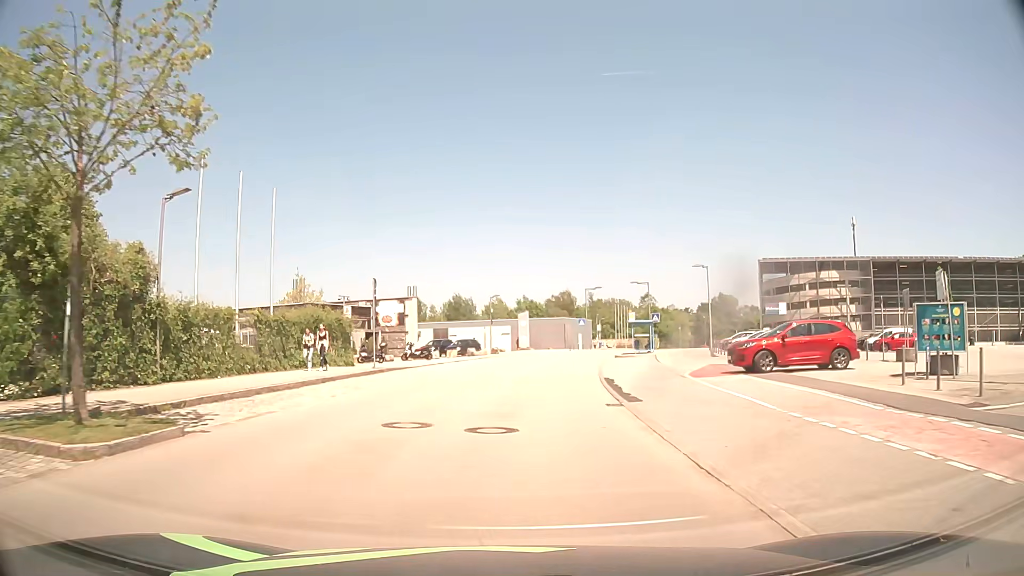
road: residential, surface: asphalt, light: Day
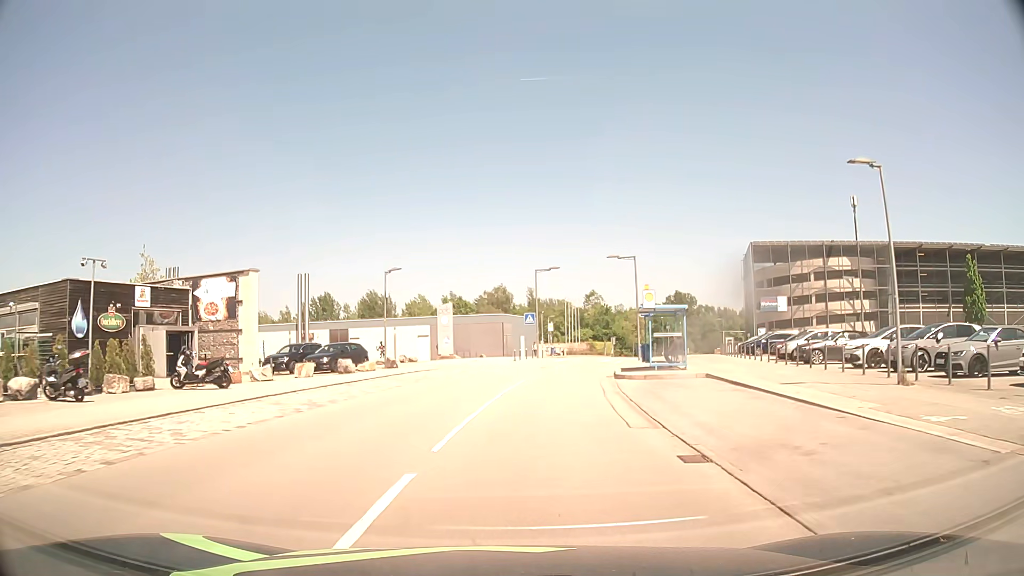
(+1.1, +24.5) m; +6°
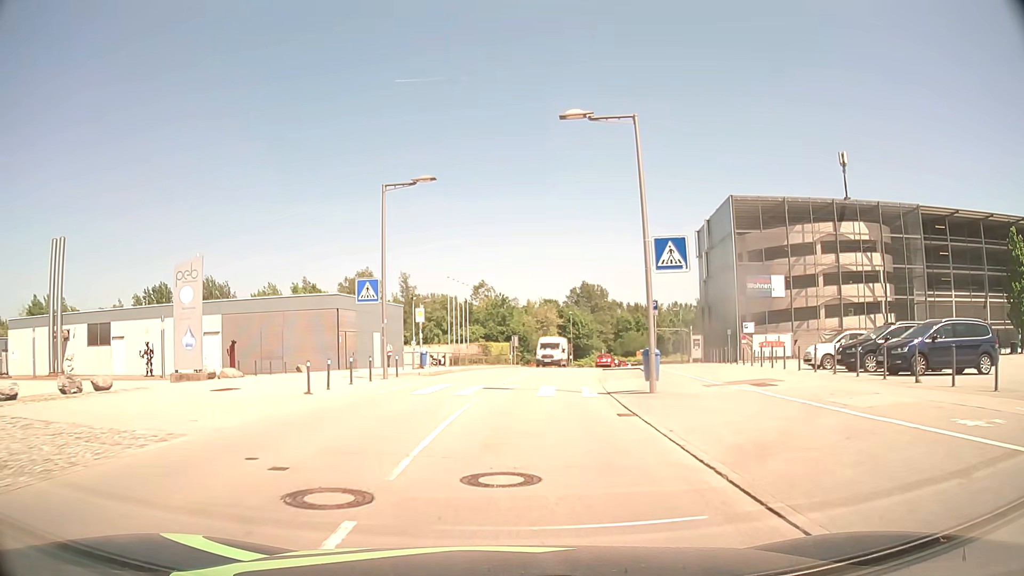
(+2.2, +29.5) m; +10°
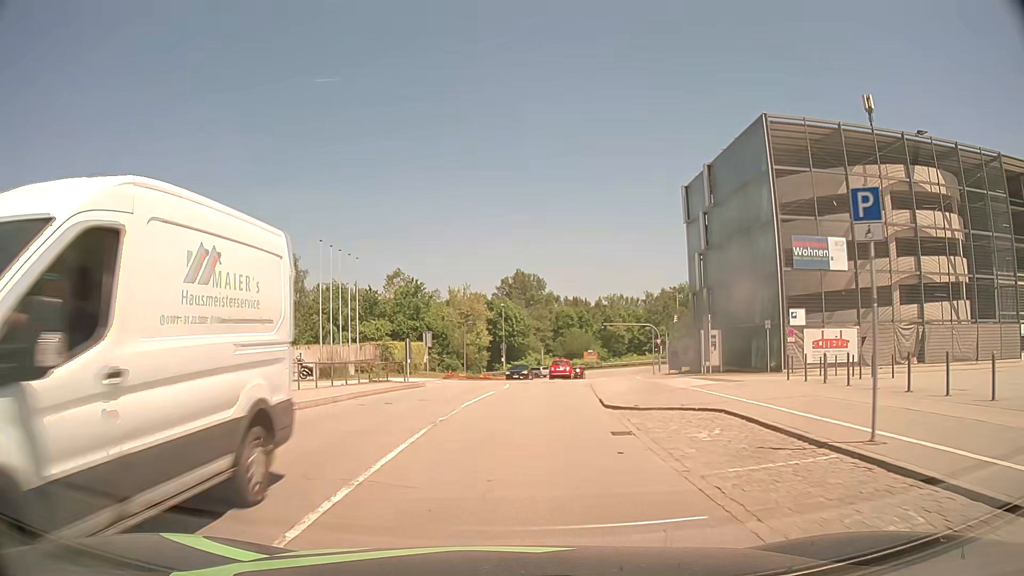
(+1.0, +22.1) m; +6°
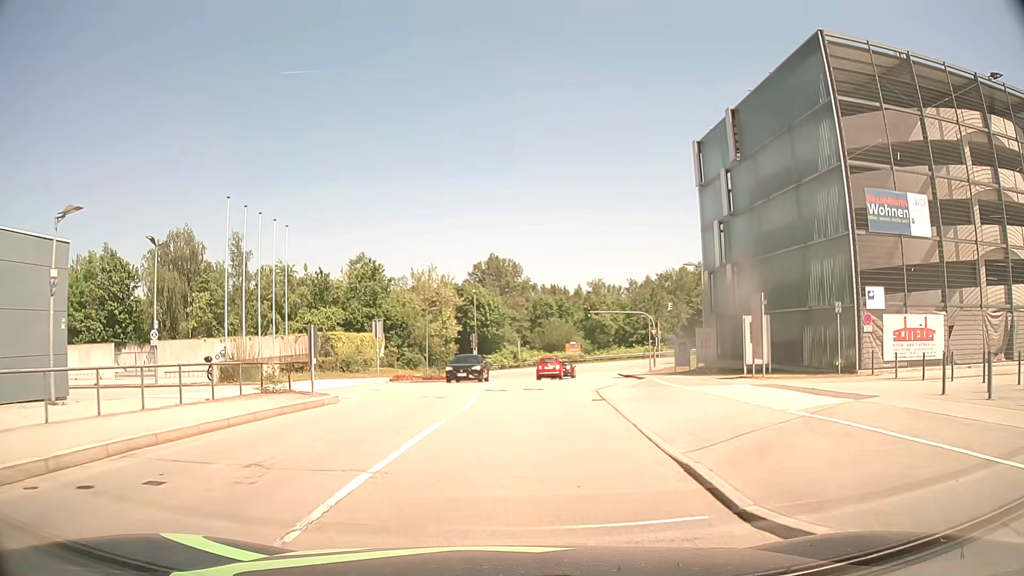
(+0.2, +10.6) m; +2°
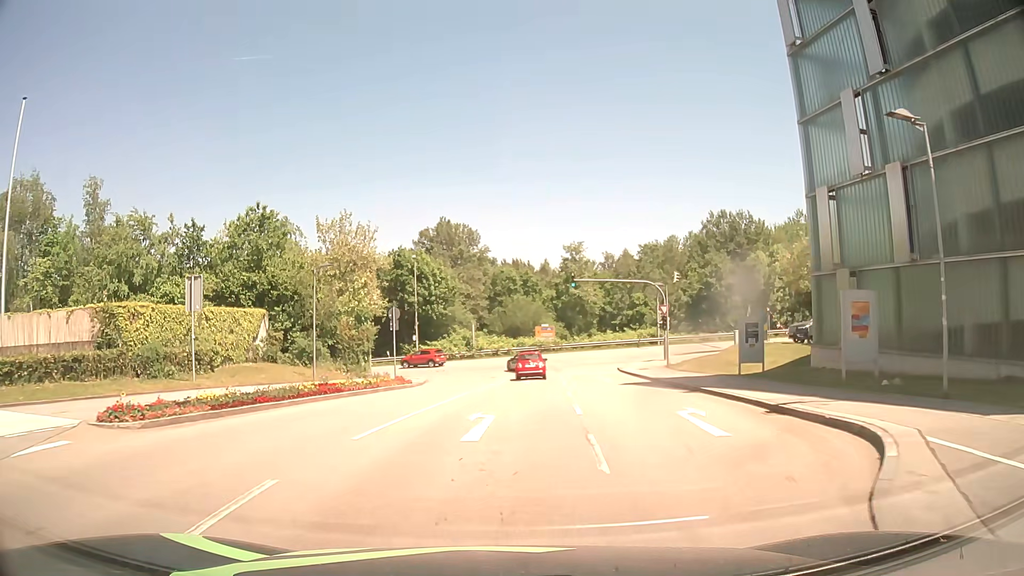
(+0.7, +21.0) m; +4°
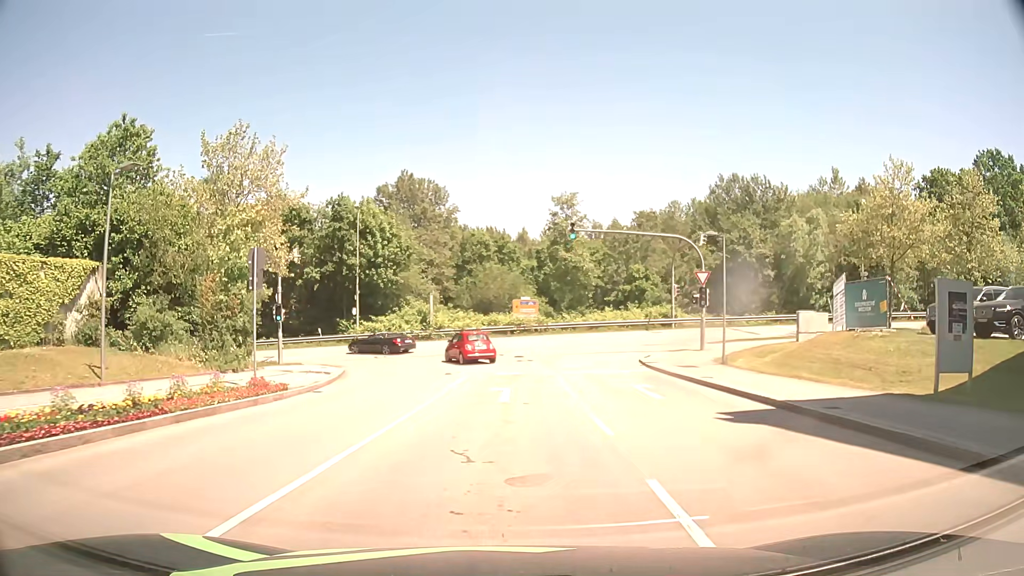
(+0.2, +15.4) m; +3°
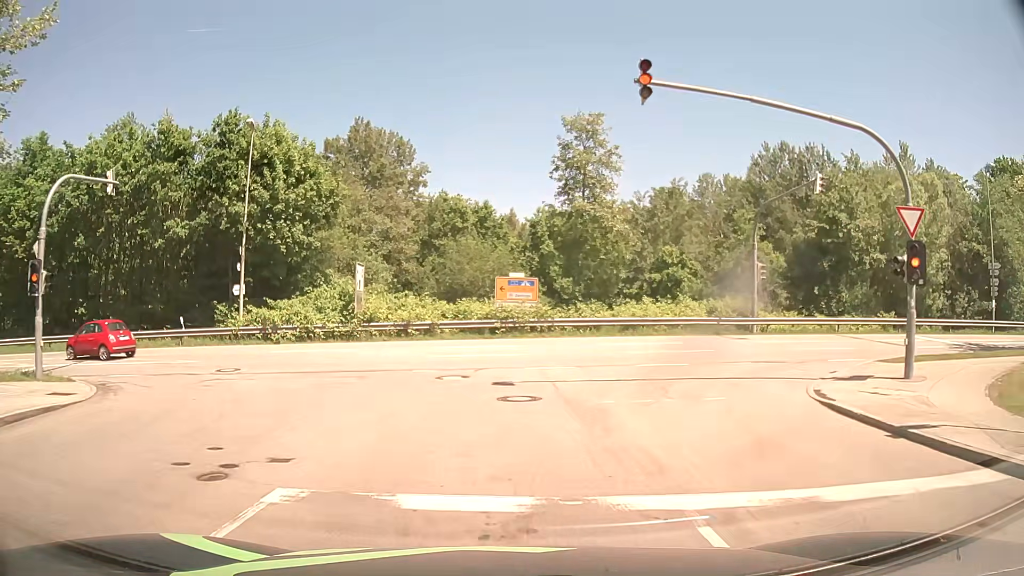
(0.0, +19.9) m; +1°
(-1, +10) (-5, +19) (-13, +24) (-23, +25) (-33, +25) (-43, +24) (-53, +23) (-63, +21) (-72, +20) (-82, +19) m
